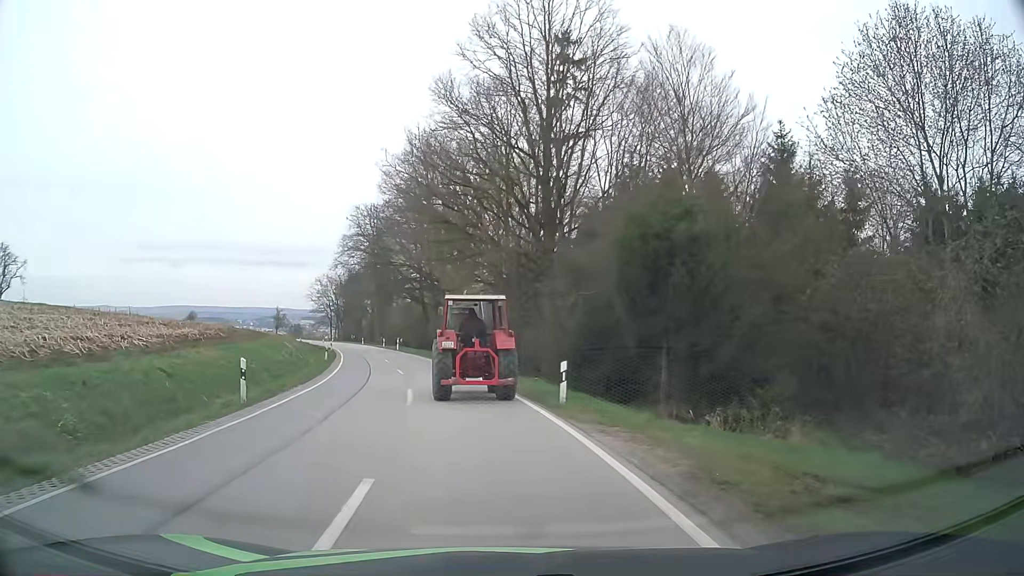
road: secondary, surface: asphalt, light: Day
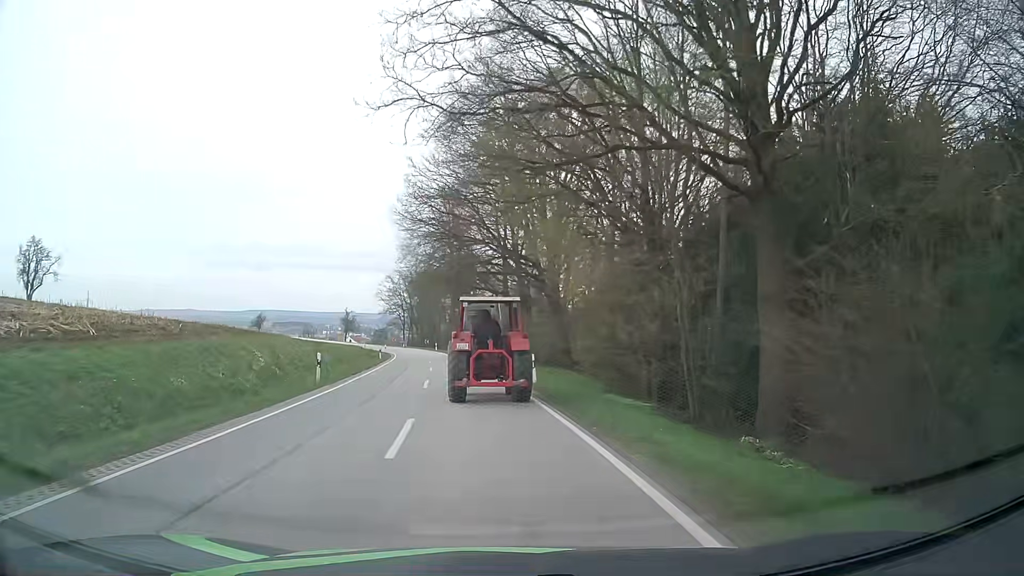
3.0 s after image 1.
(-1.3, +18.7) m; -7°
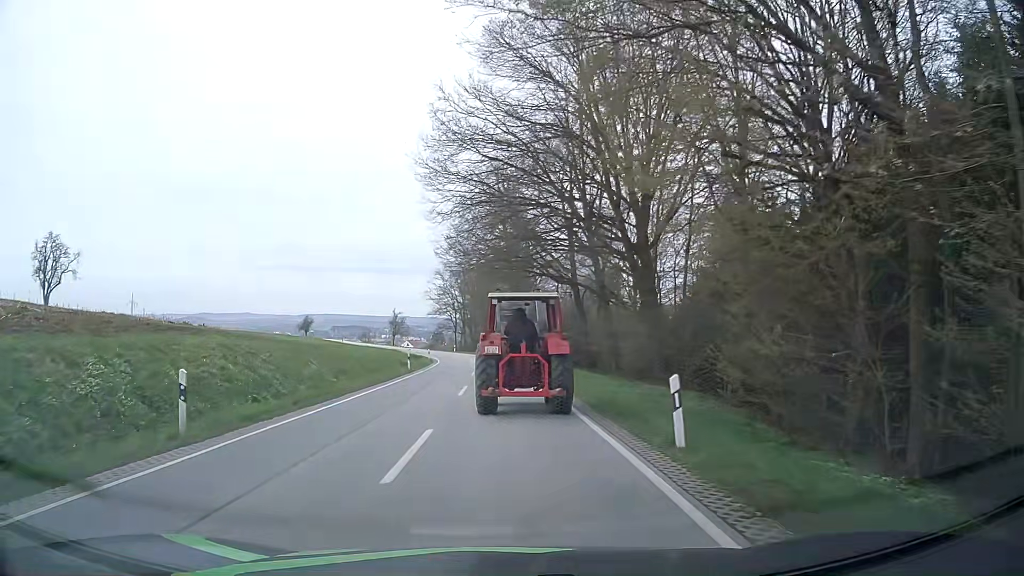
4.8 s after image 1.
(-0.5, +13.3) m; -4°
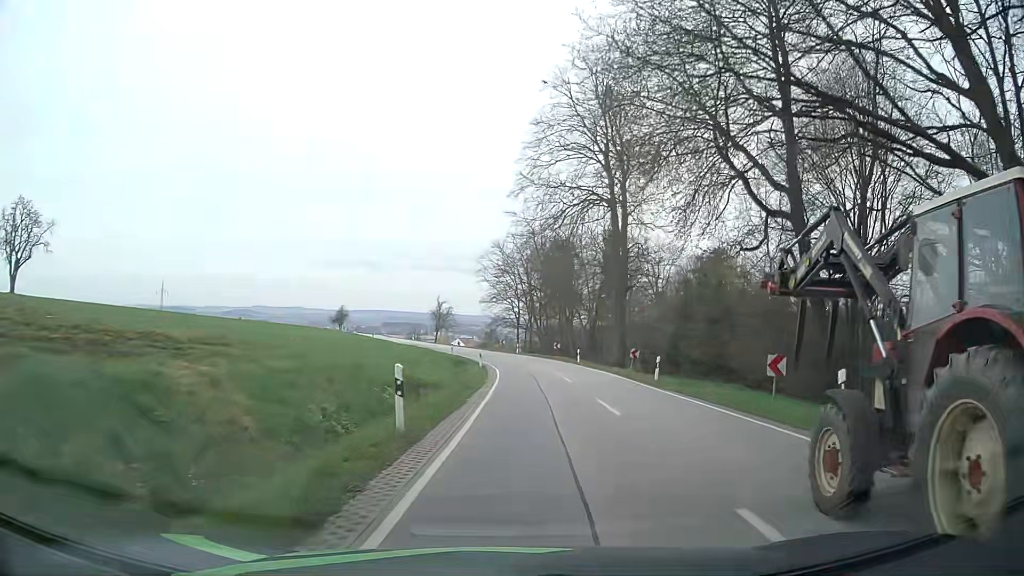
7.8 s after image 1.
(-3.5, +29.3) m; -6°
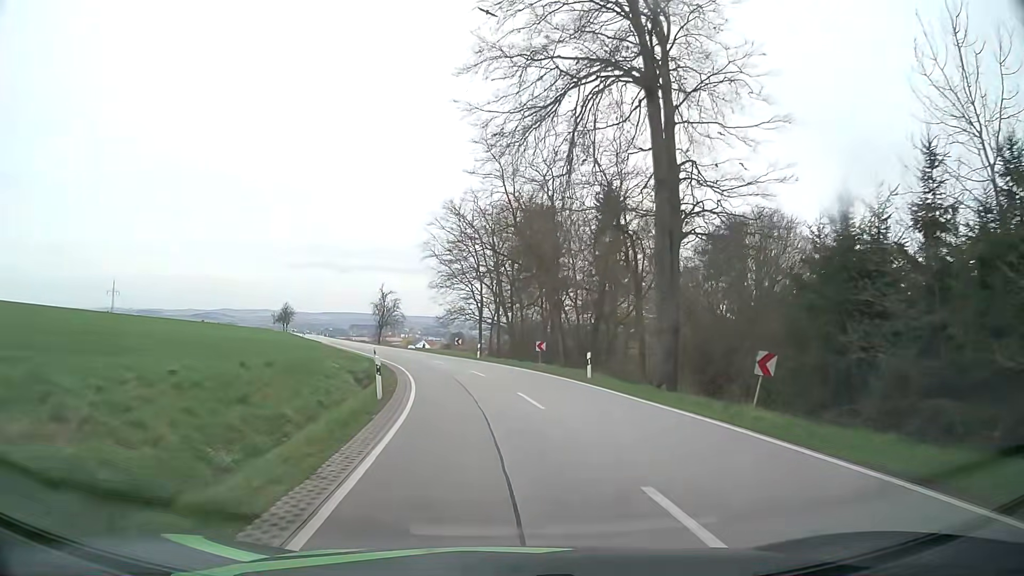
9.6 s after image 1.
(+1.1, +23.2) m; +3°
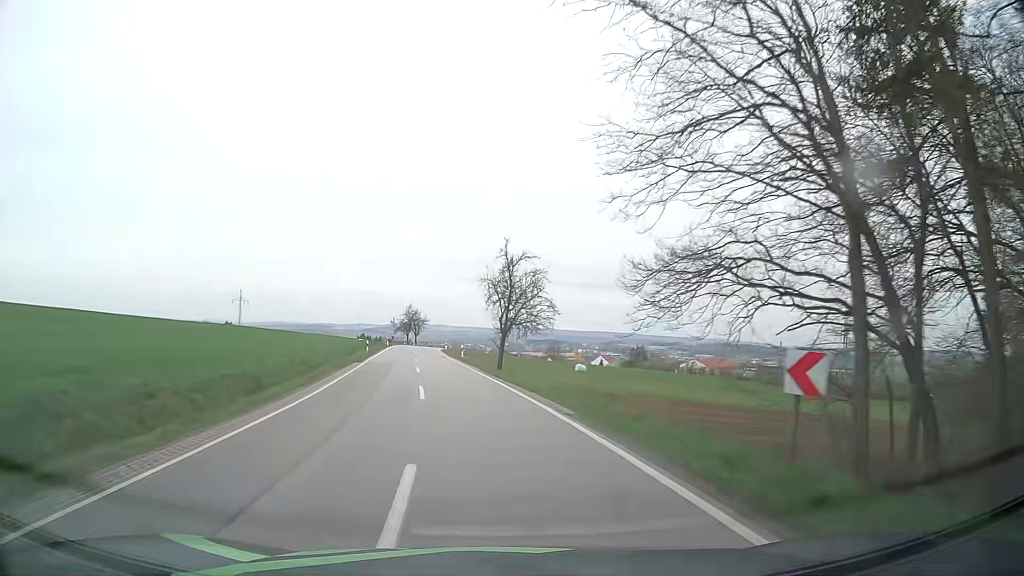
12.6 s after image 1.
(-4.8, +46.2) m; -15°
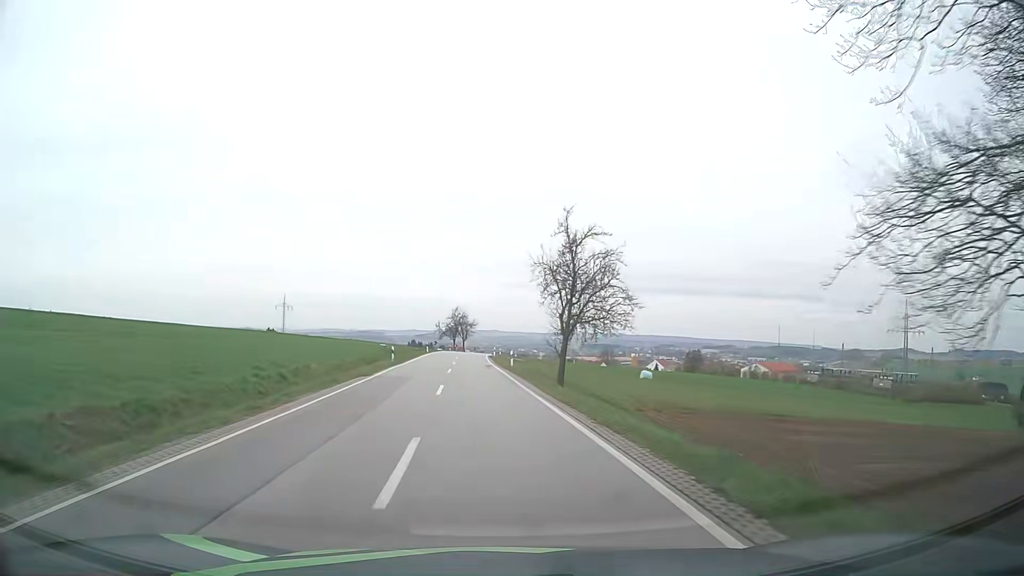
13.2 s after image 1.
(-0.4, +10.3) m; -4°
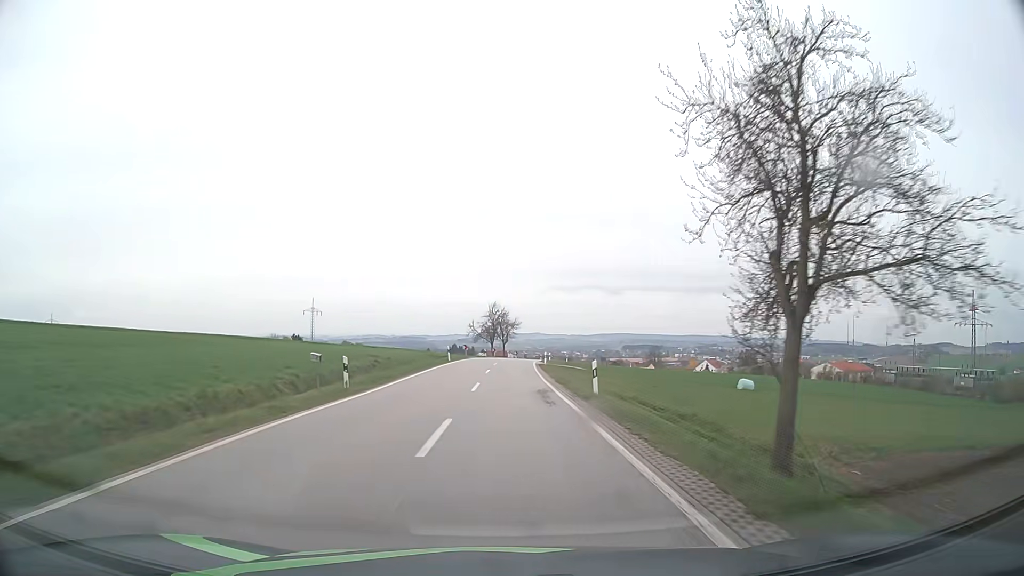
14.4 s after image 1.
(-1.0, +21.4) m; -4°
(0, +10) (0, +20) (0, +30) (0, +40) (+1, +50) (+1, +60) (+2, +70) (+3, +80) (+4, +90) (+6, +100) m
